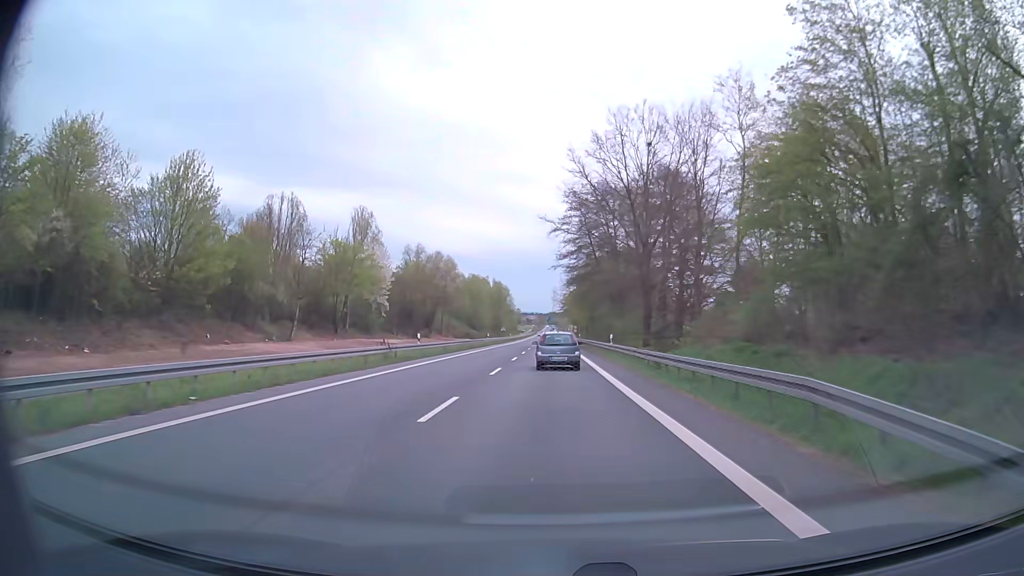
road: secondary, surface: asphalt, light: Day
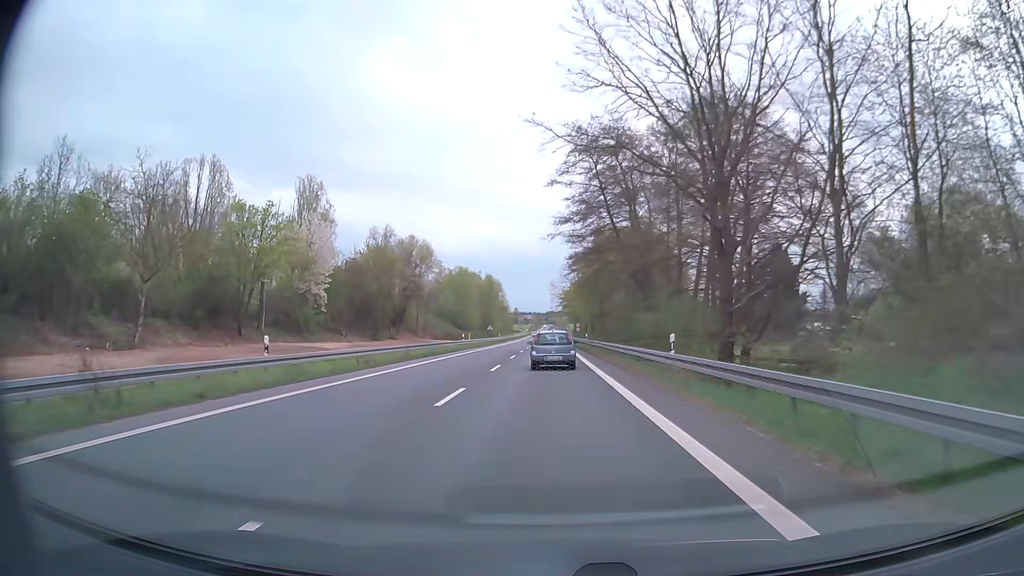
(0.0, +21.7) m; 0°
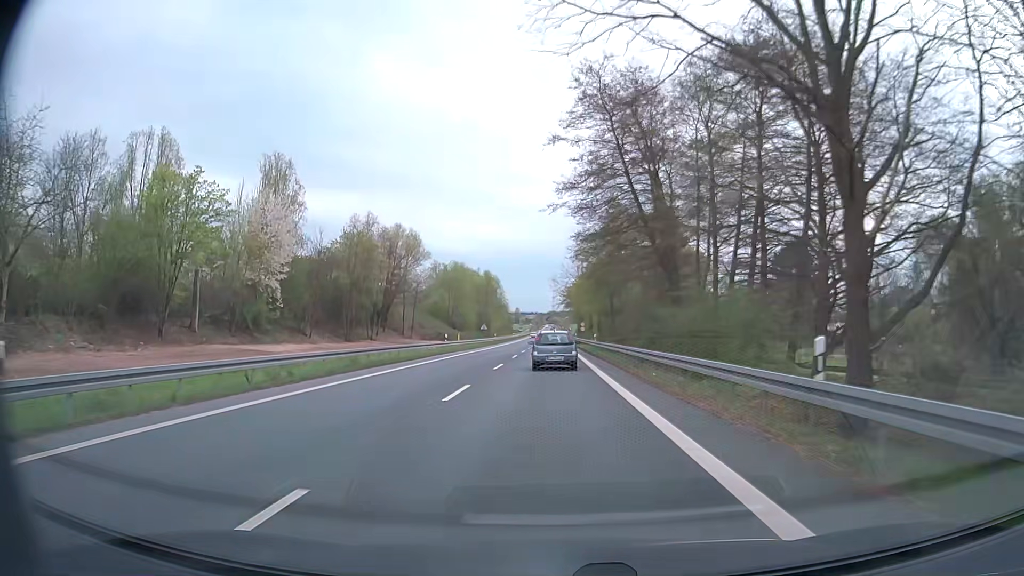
(0.0, +10.9) m; 0°
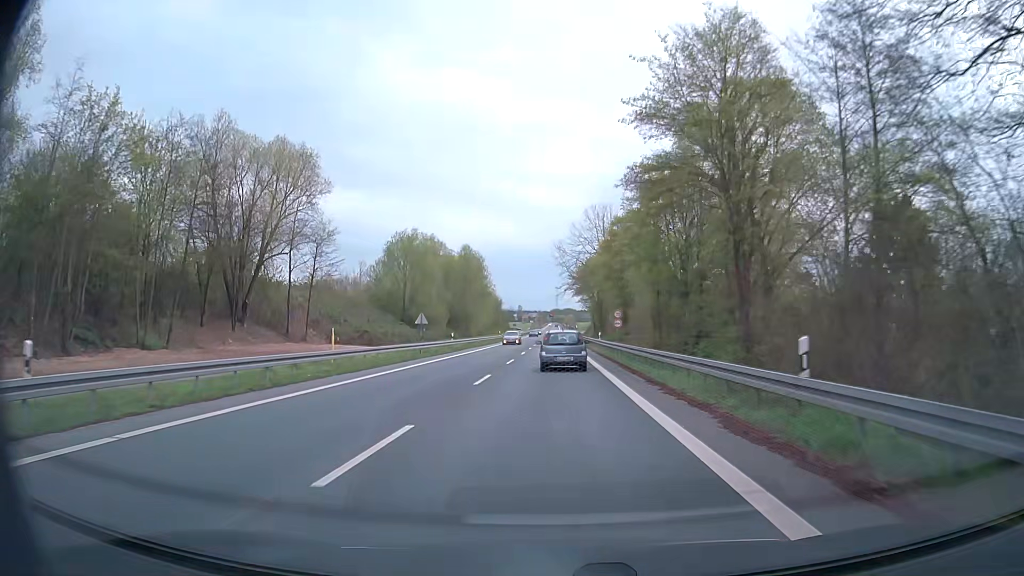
(-0.2, +43.6) m; 0°
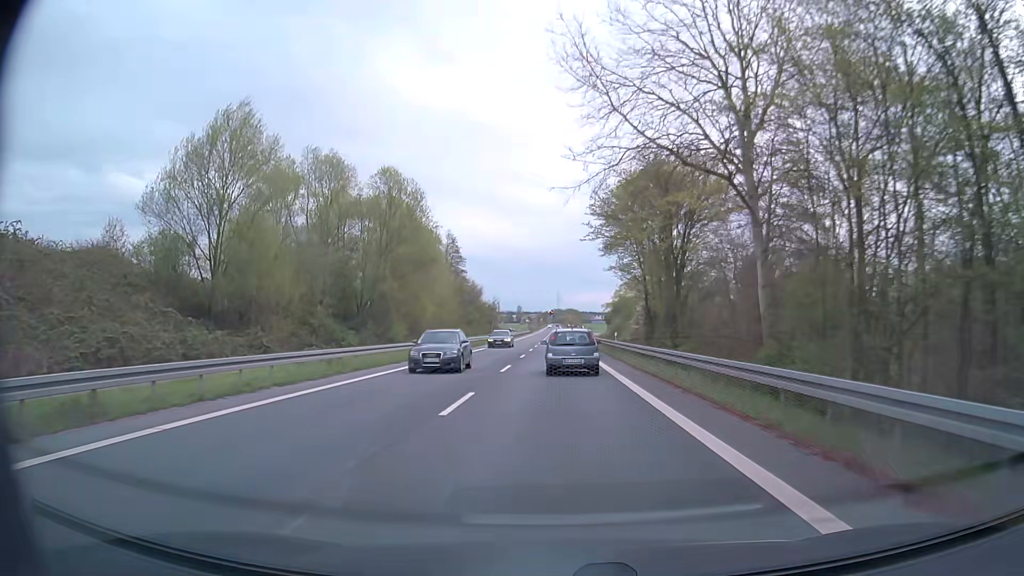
(-0.1, +54.6) m; 0°
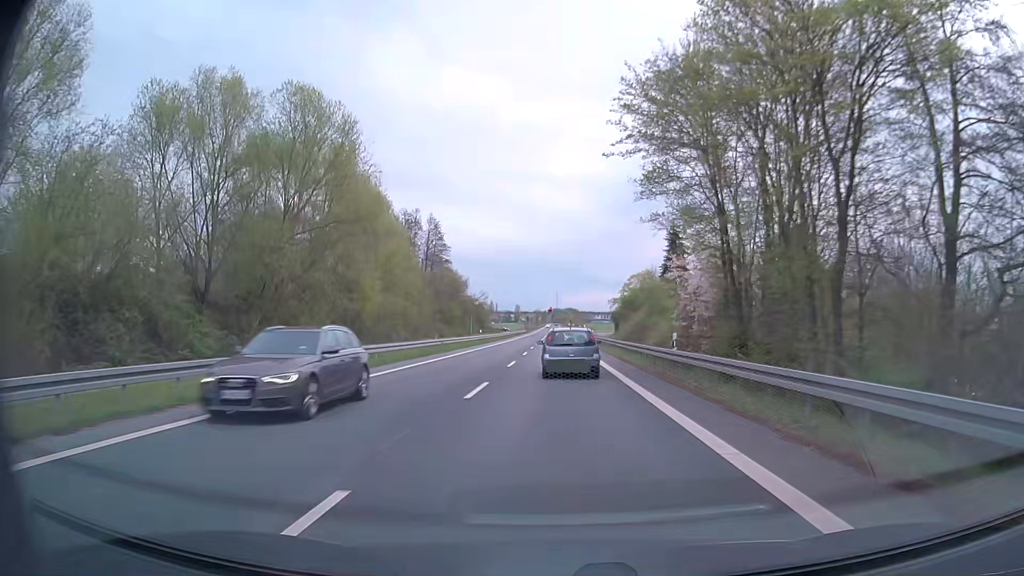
(0.0, +21.1) m; 0°
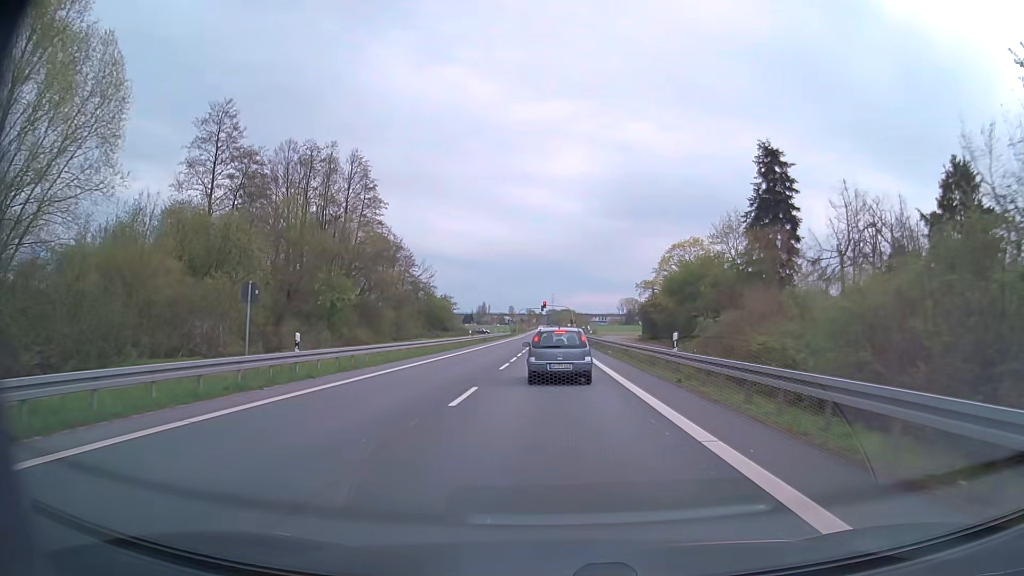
(+0.1, +48.7) m; +1°
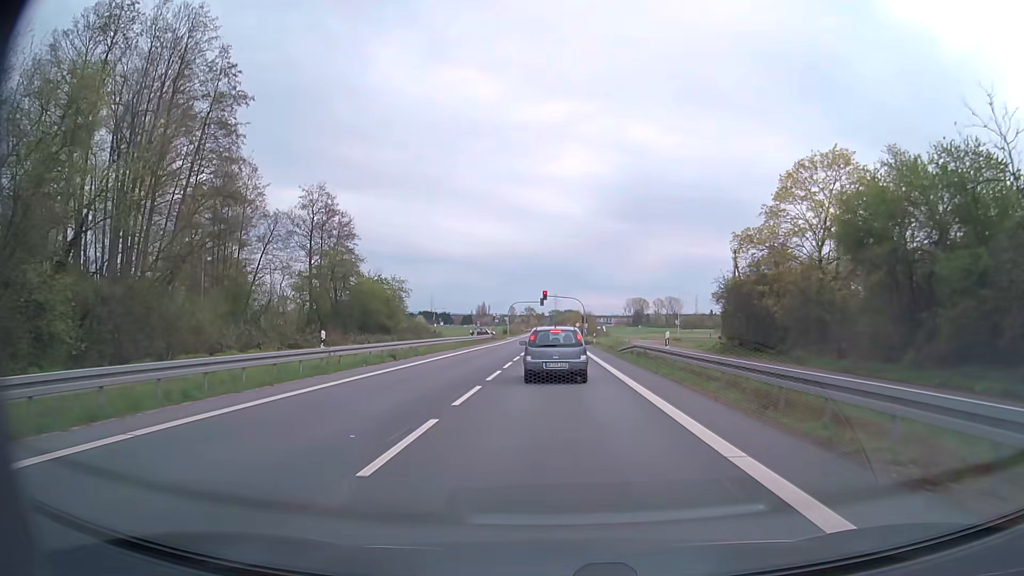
(-0.4, +41.8) m; -1°
(0, +10) (0, +20) (0, +30) (0, +40) (0, +50) (0, +60) (0, +70) (+1, +80) (+1, +90) (+1, +100) m
